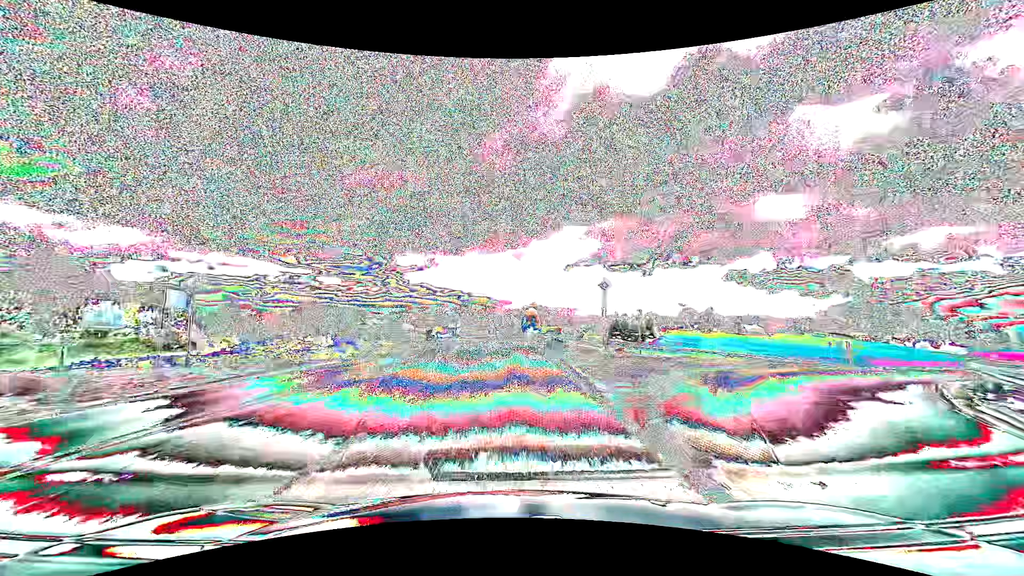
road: primary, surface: asphalt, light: Day
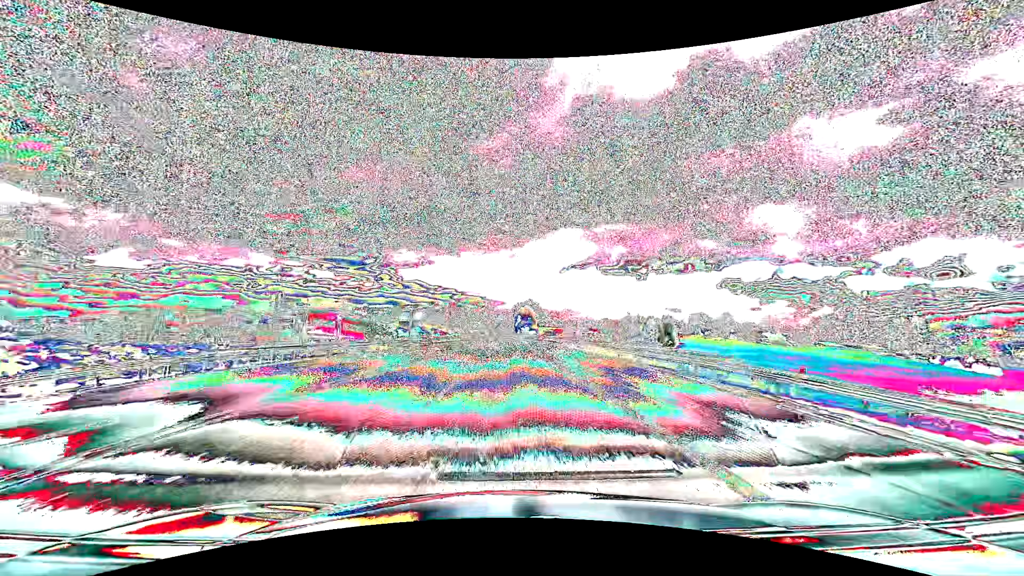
(+0.4, +42.3) m; +1°
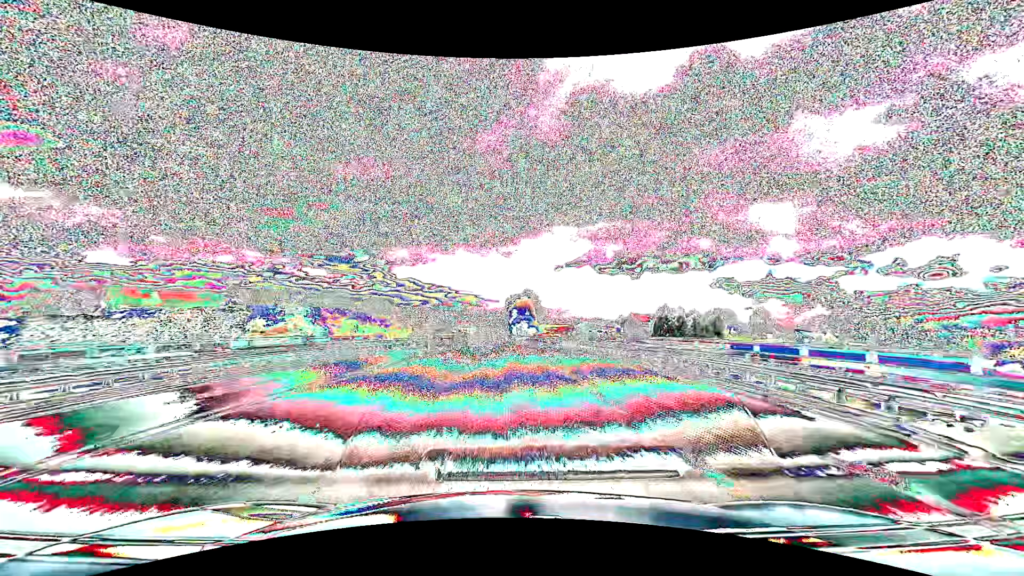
(+0.5, +57.0) m; +1°
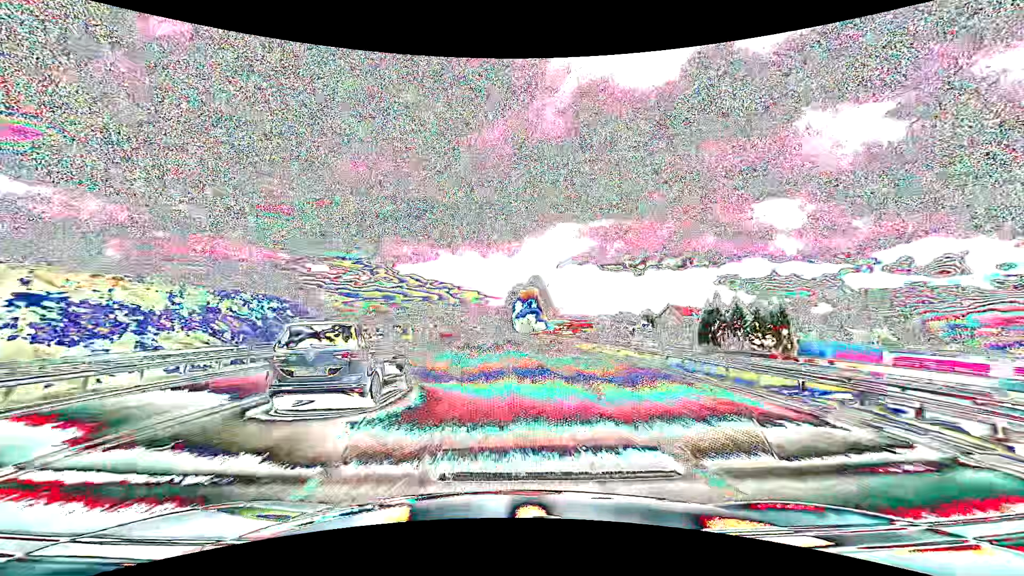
(0.0, +35.8) m; 0°
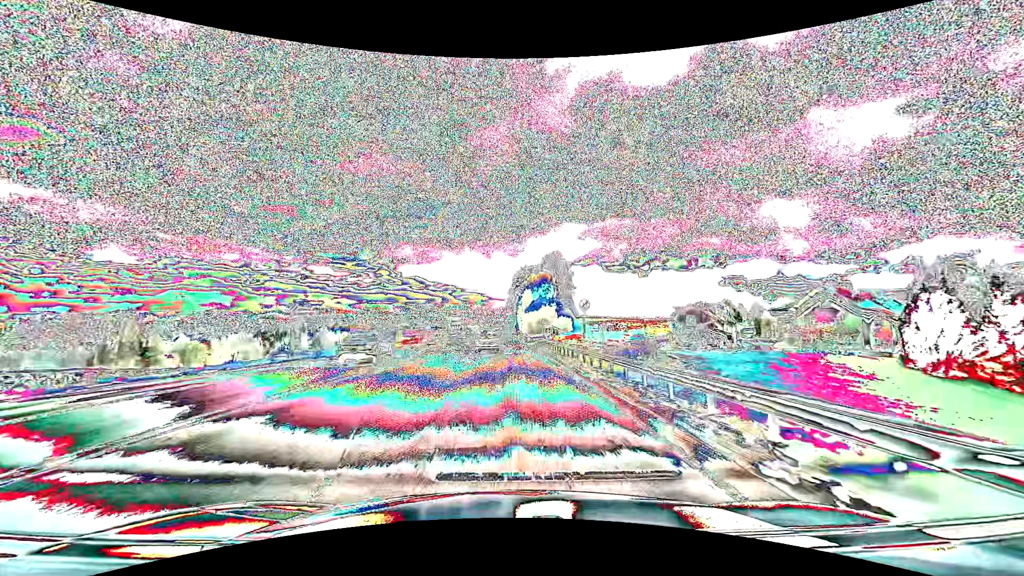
(-0.3, +61.1) m; 0°
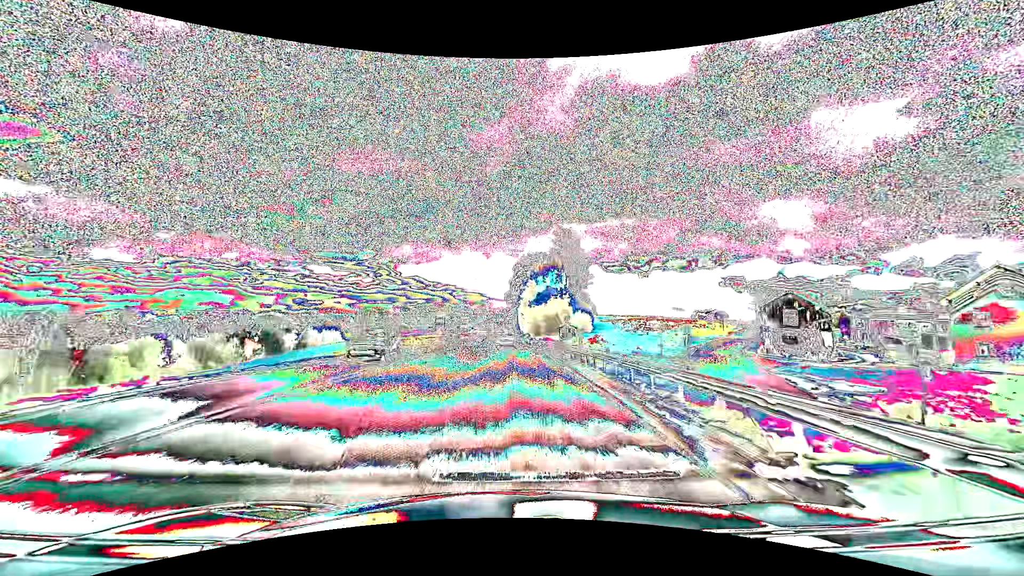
(0.0, +24.7) m; 0°
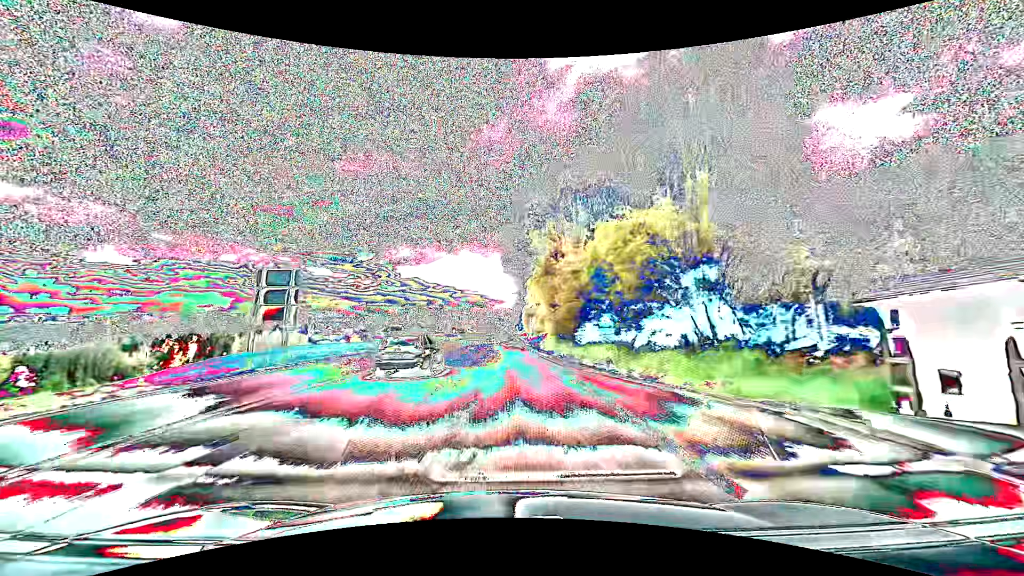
(+0.1, +64.6) m; 0°
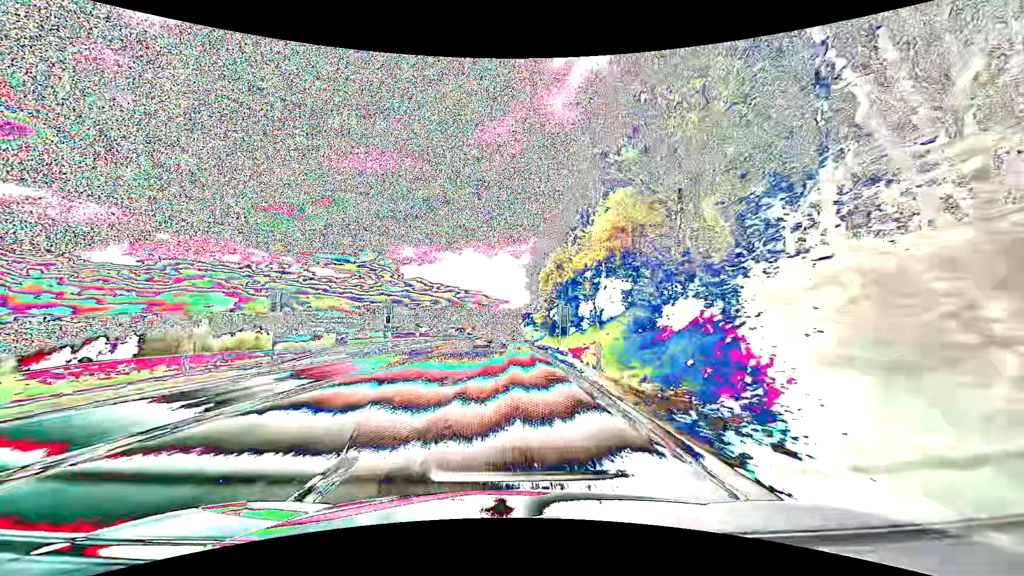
(-0.2, +56.2) m; 0°
(0, +10) (0, +20) (0, +30) (0, +40) (0, +50) (0, +60) (0, +70) (0, +80) (0, +90) (0, +100) m
